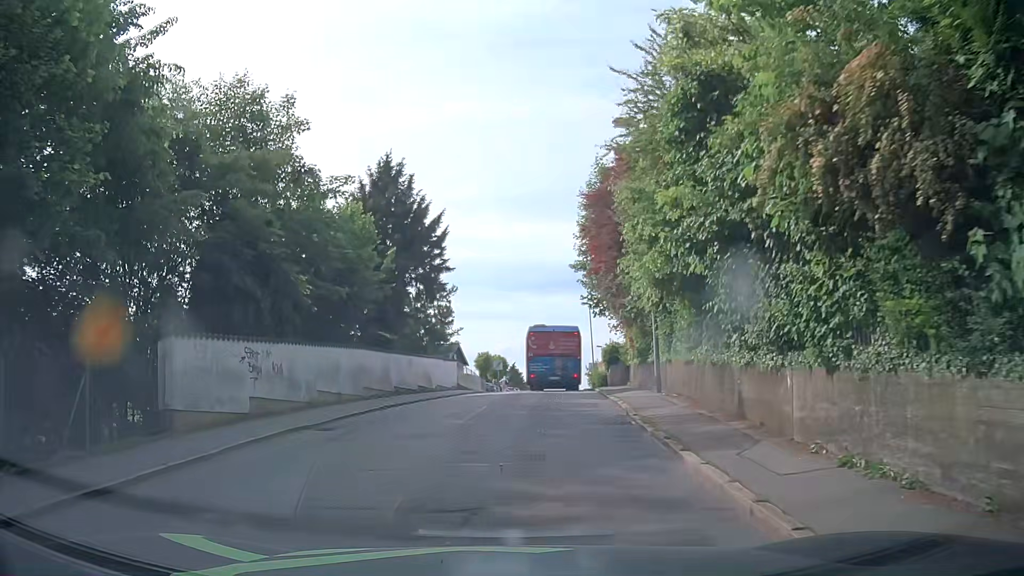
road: residential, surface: asphalt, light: Day
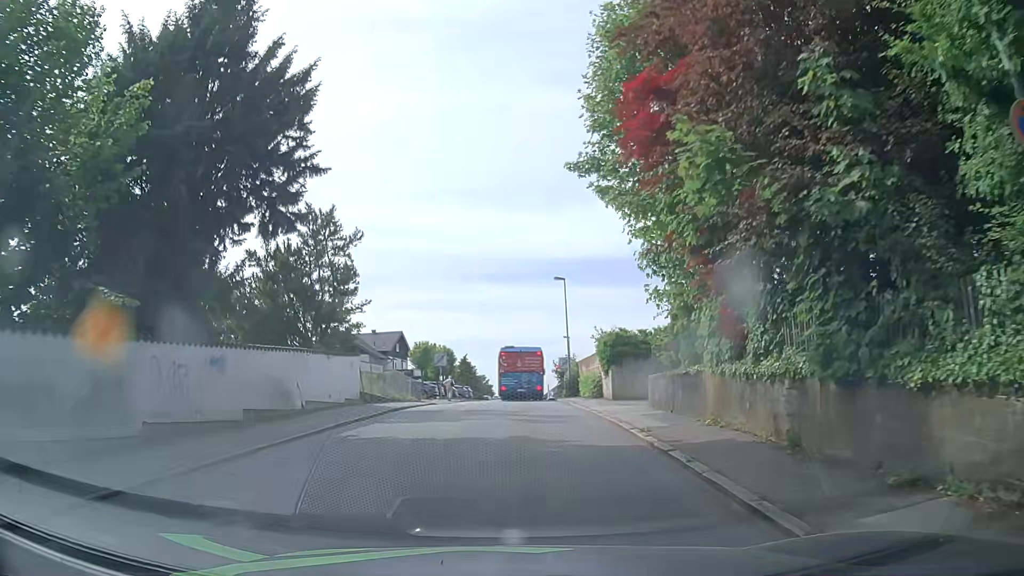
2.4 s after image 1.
(+0.5, +16.1) m; +3°
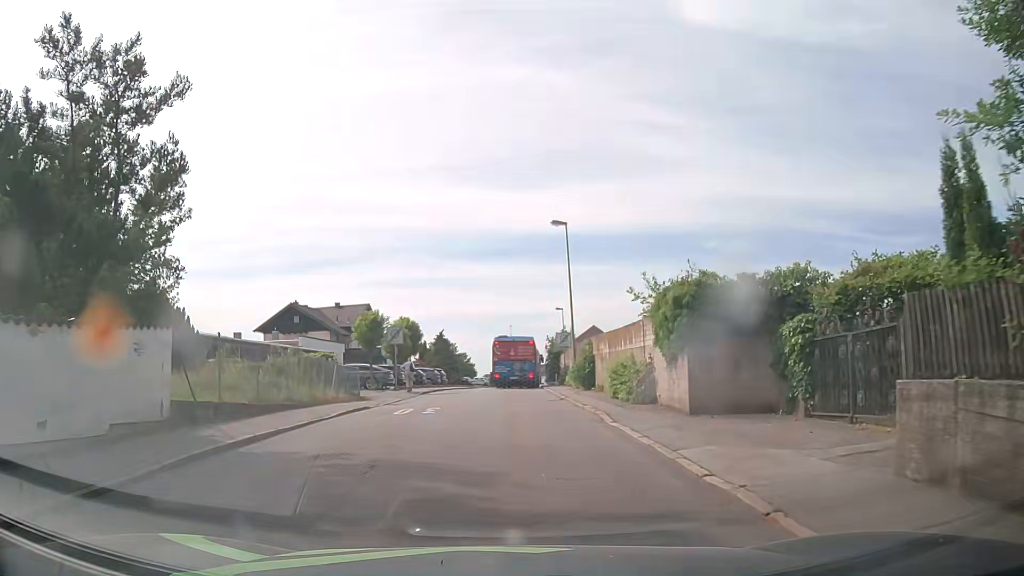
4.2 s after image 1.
(+0.3, +13.0) m; 0°
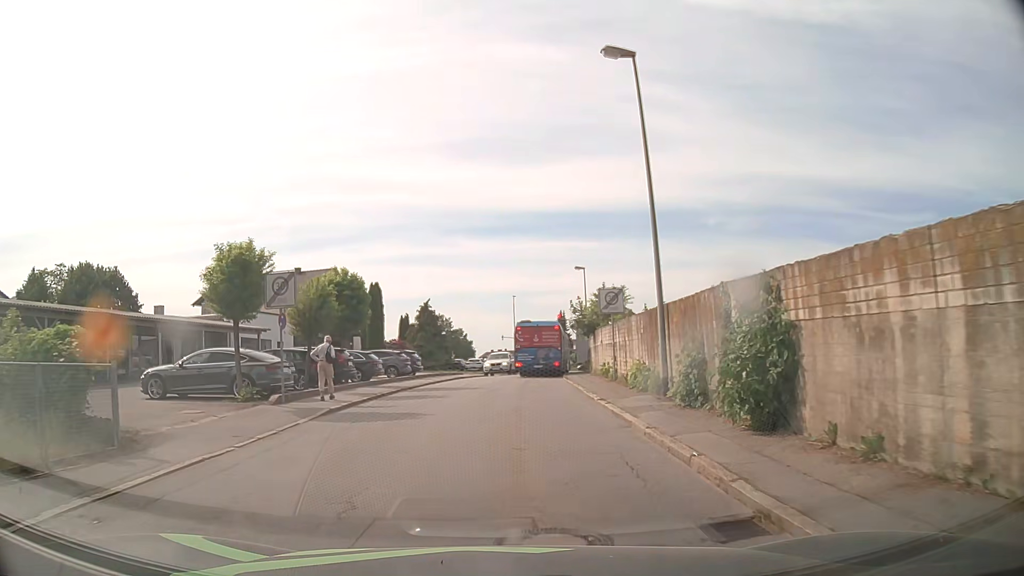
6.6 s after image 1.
(+0.4, +18.1) m; +1°
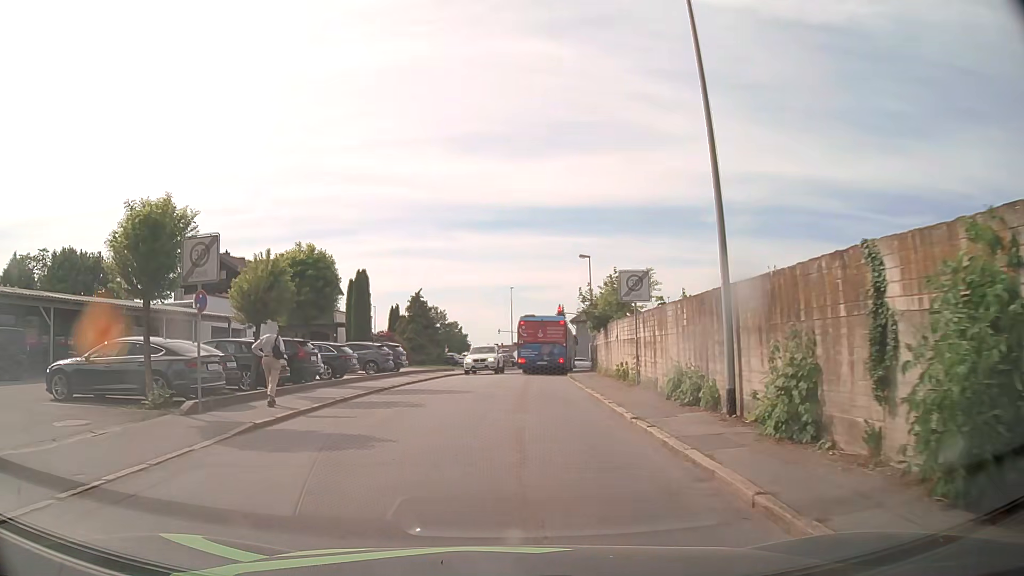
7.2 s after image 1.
(+0.1, +4.6) m; 0°
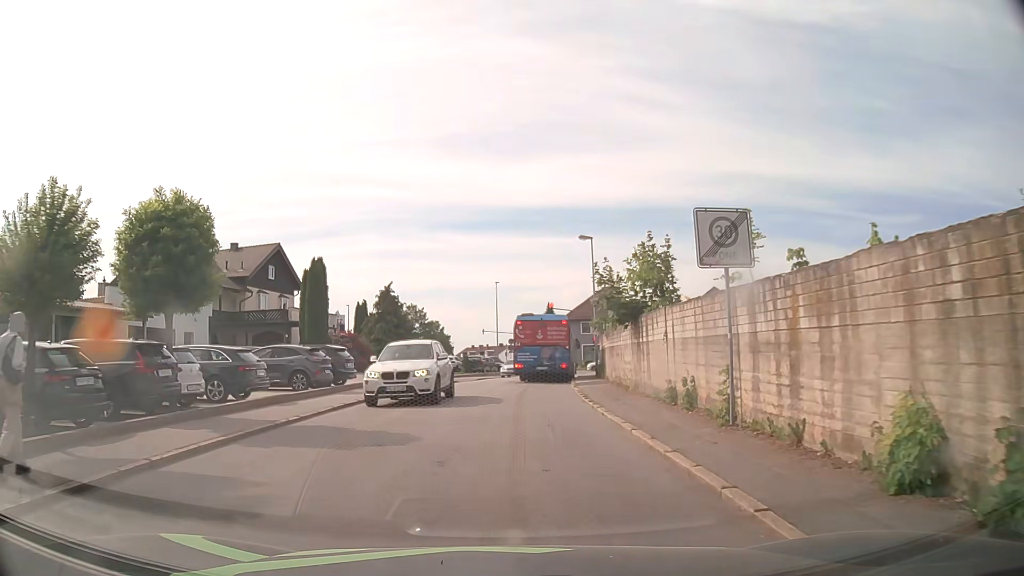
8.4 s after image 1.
(+0.2, +8.9) m; +2°
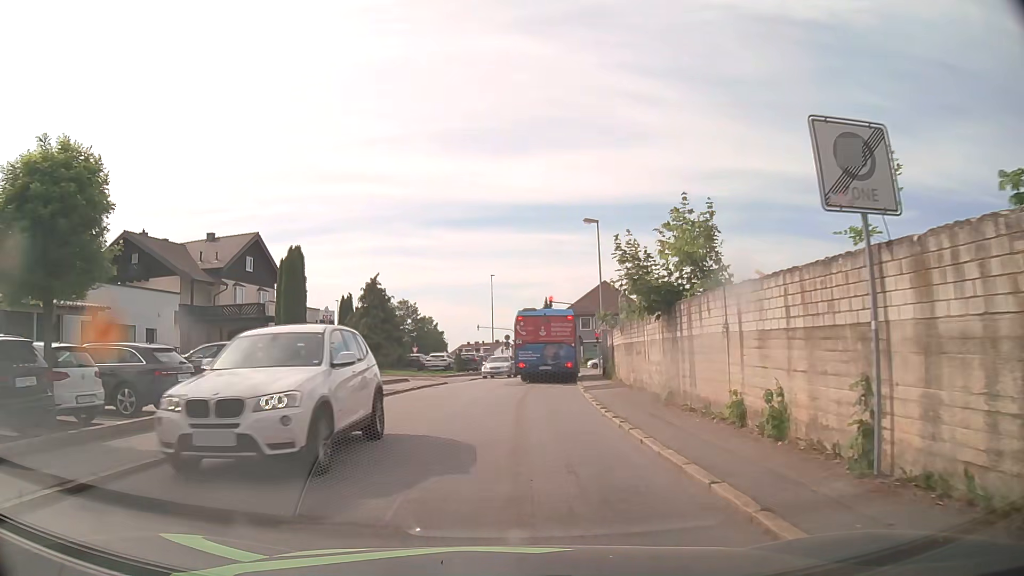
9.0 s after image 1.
(0.0, +4.2) m; 0°
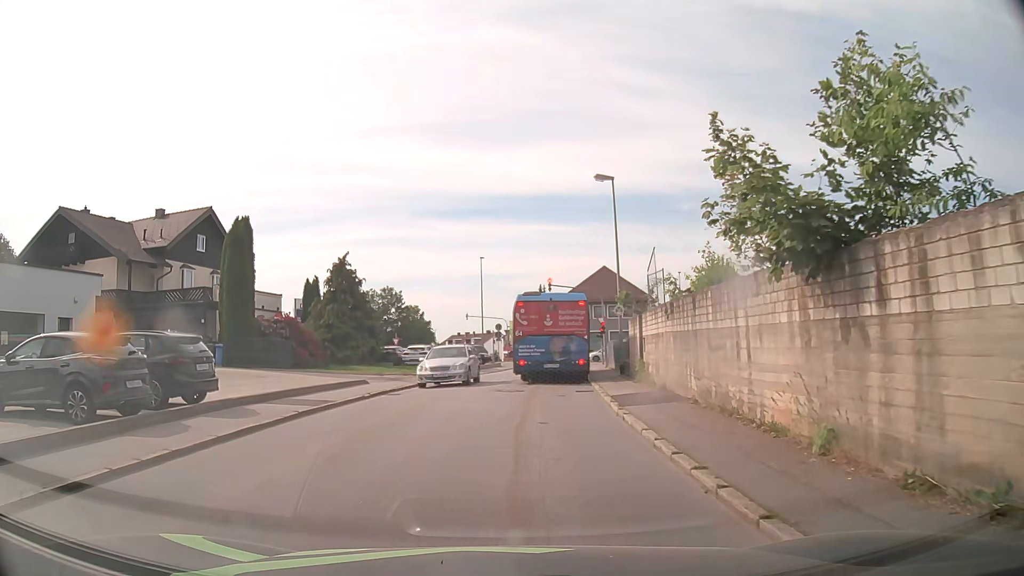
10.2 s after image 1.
(+0.1, +7.4) m; +1°
(0, +10) (+1, +20) (+2, +30) (+3, +40) (+4, +50) (+5, +60) (+3, +69) (-4, +77) (-13, +81) (-23, +82) m
